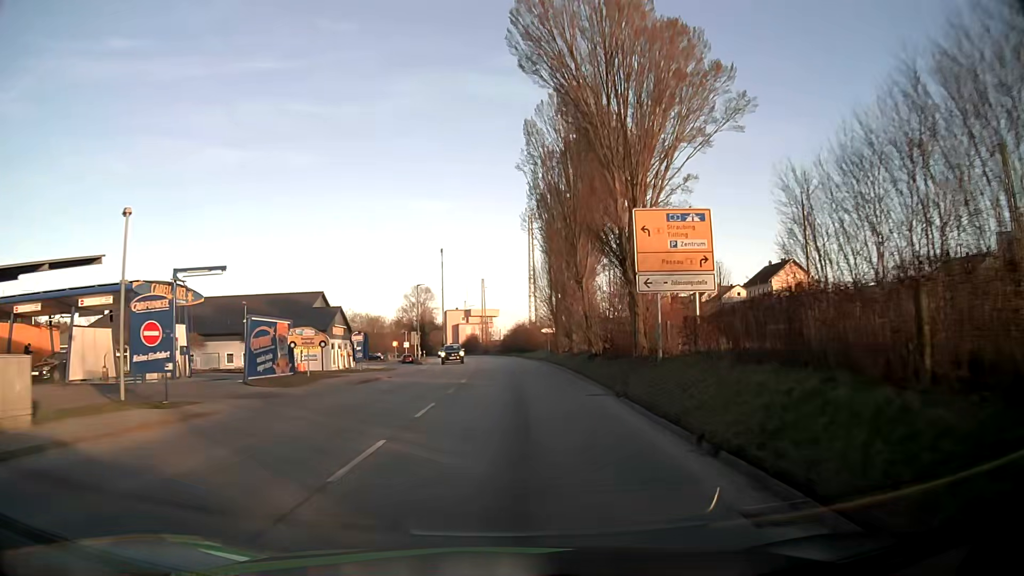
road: tertiary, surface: asphalt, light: Day
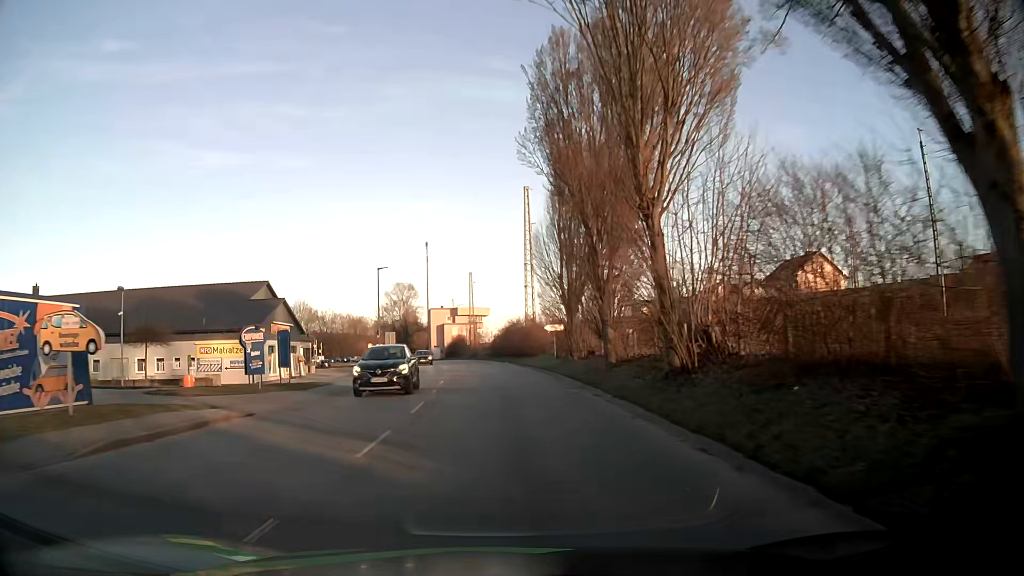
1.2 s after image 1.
(+0.2, +16.3) m; +1°
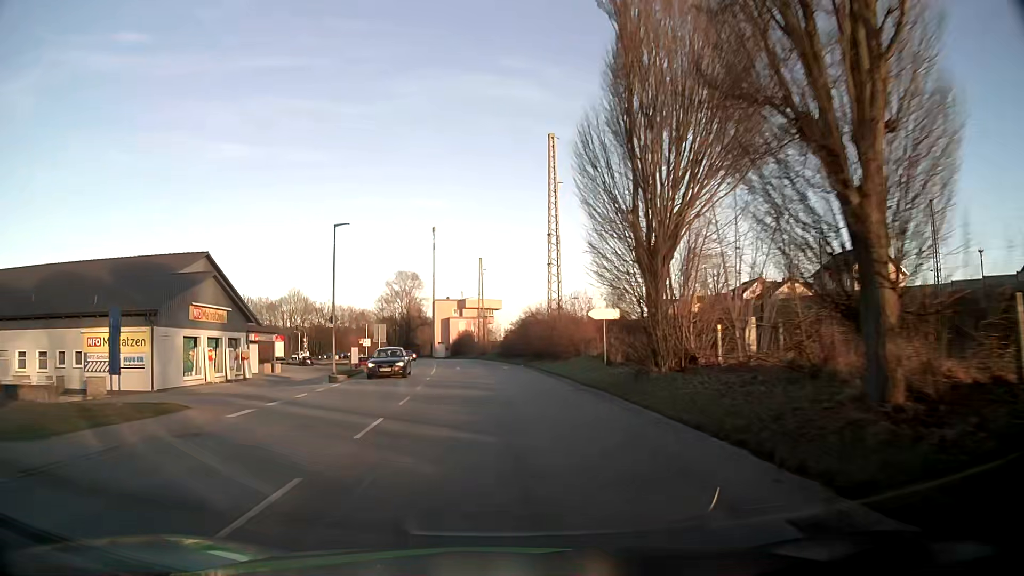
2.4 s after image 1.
(-0.1, +16.4) m; -1°
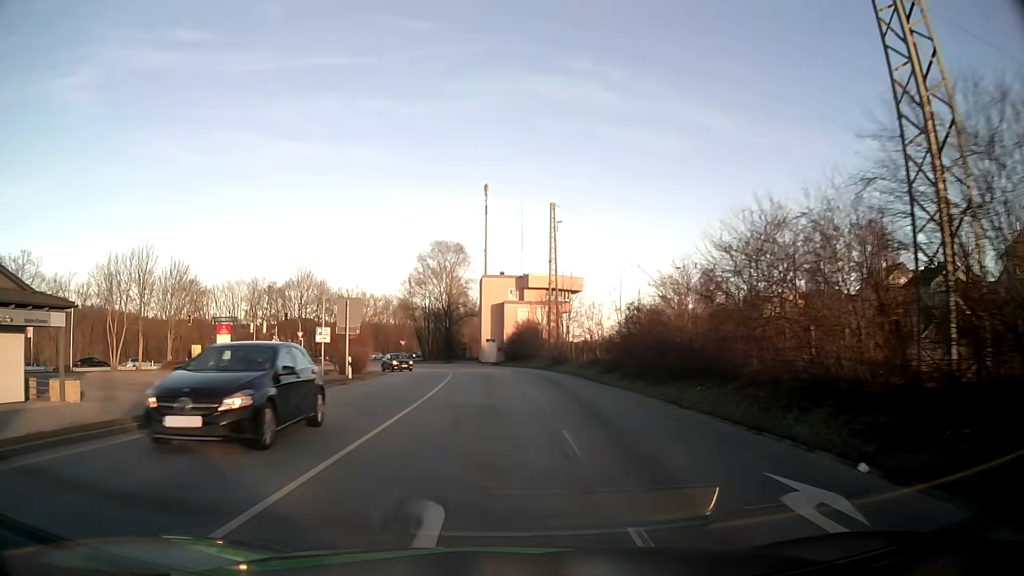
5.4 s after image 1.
(-1.8, +38.9) m; -5°
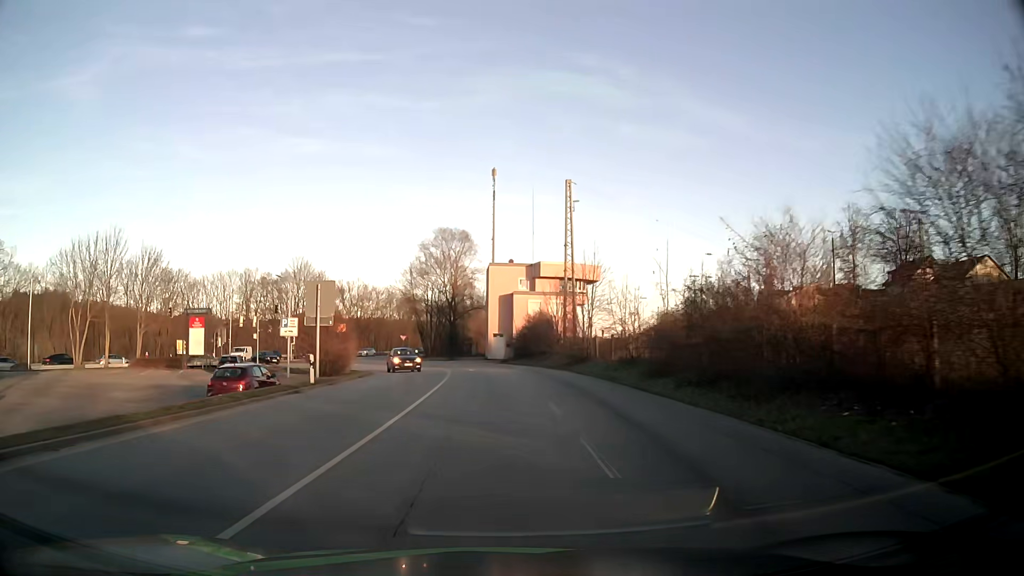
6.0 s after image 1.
(0.0, +7.4) m; 0°
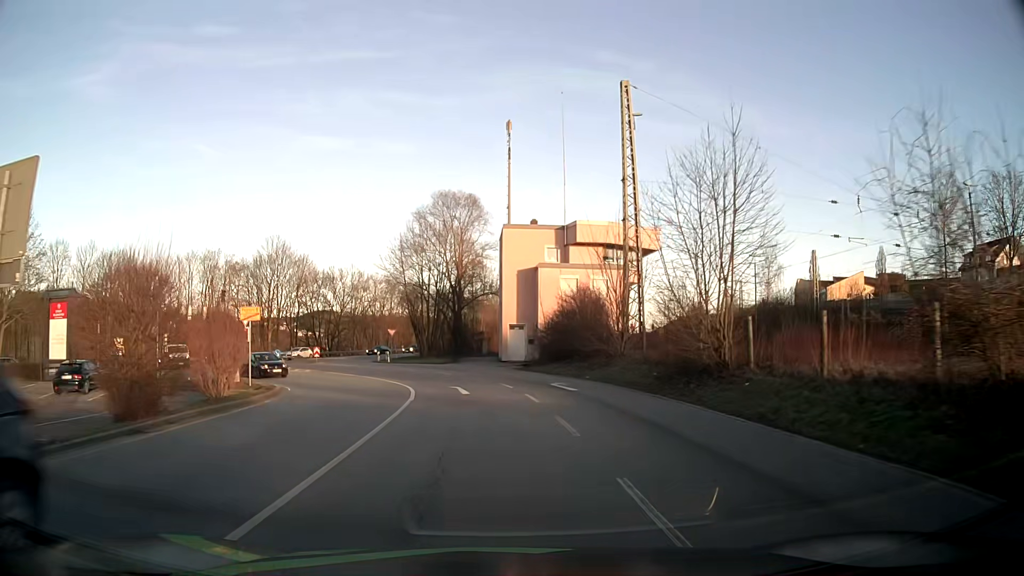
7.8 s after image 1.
(-0.3, +20.9) m; -2°
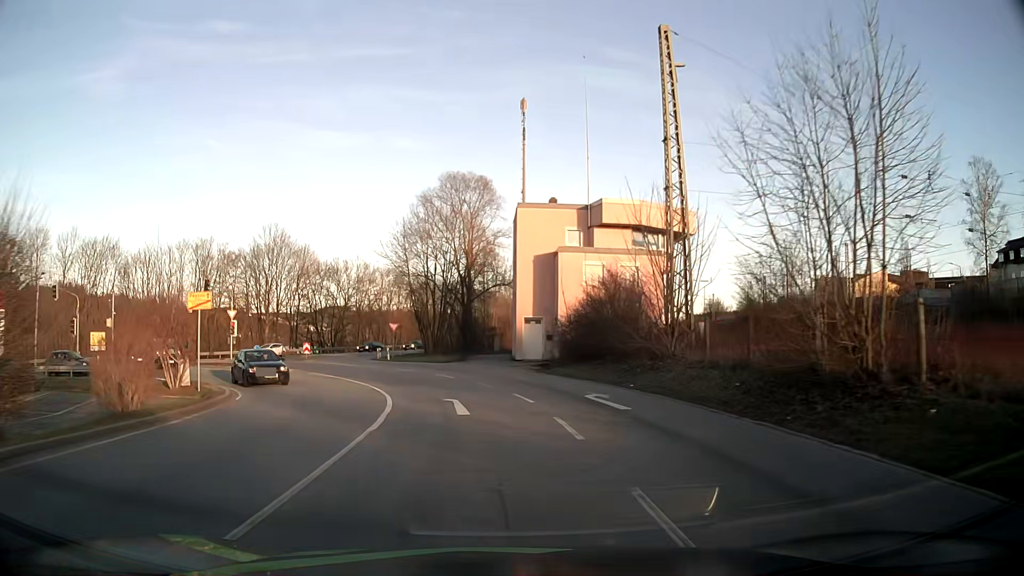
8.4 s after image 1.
(-0.1, +6.5) m; -1°
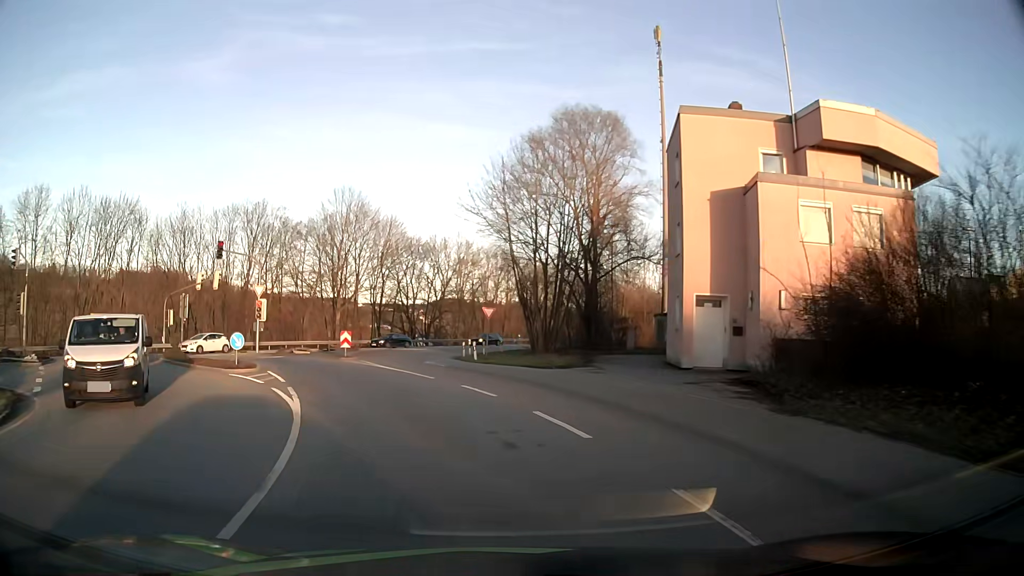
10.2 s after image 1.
(-1.2, +17.6) m; -9°
(-1, +10) (-3, +20) (-8, +28) (-15, +36) (-24, +39) (-33, +34) (-39, +27) (-45, +19) (-51, +11) (-58, +3) m
